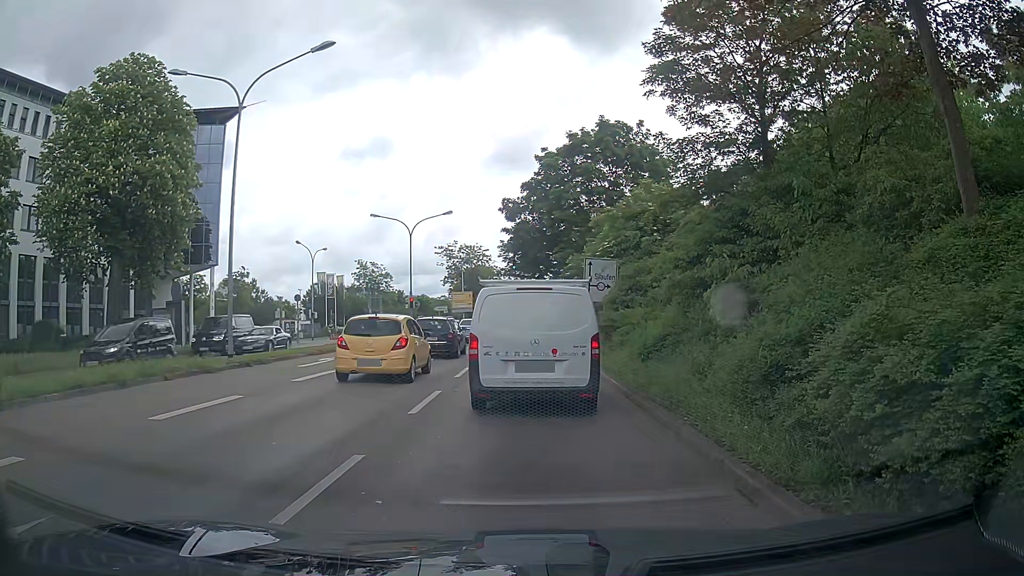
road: primary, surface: asphalt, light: Day
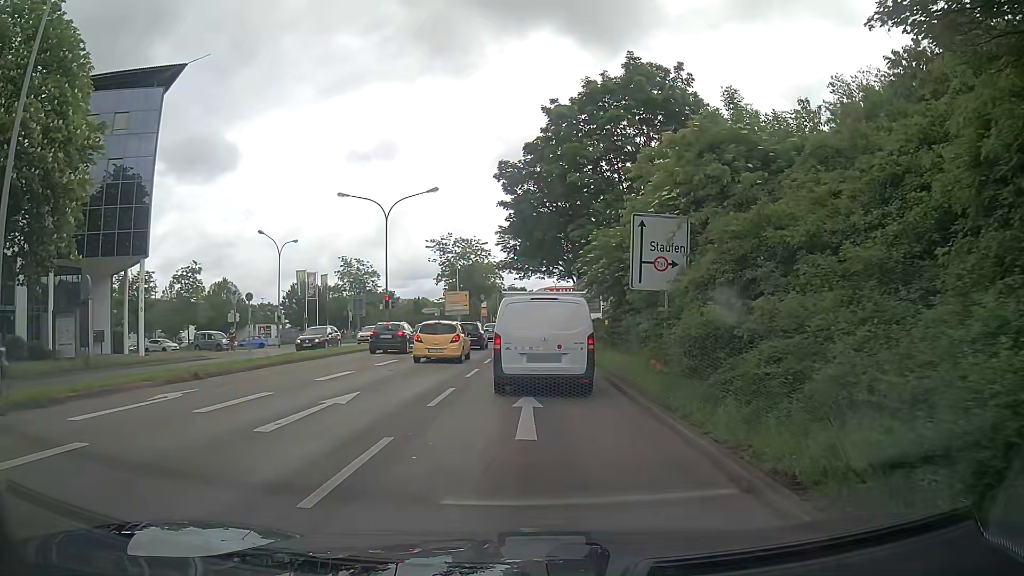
(+0.3, +11.3) m; +2°
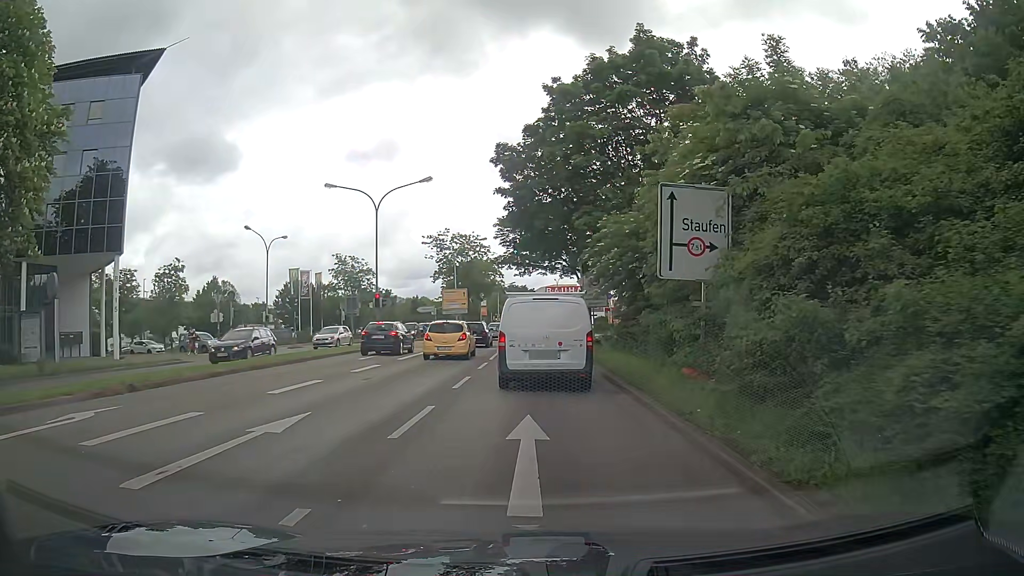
(0.0, +3.1) m; -2°
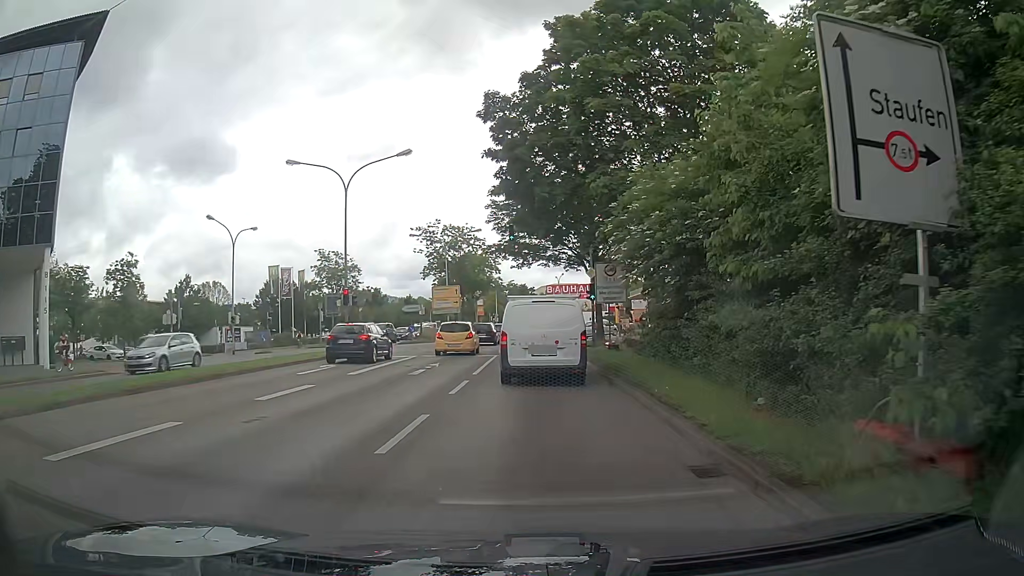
(+0.1, +6.9) m; +1°
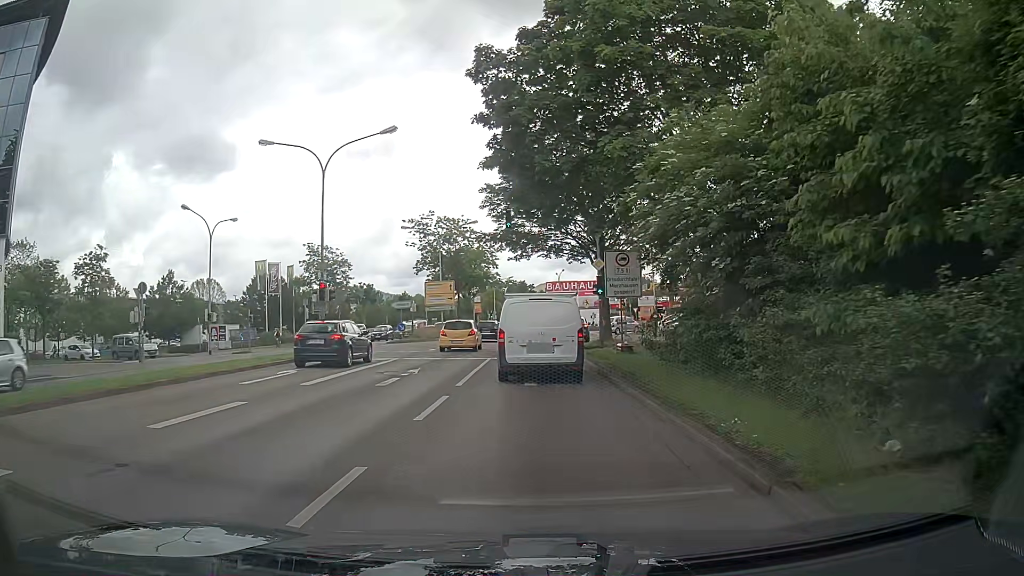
(0.0, +3.8) m; 0°
